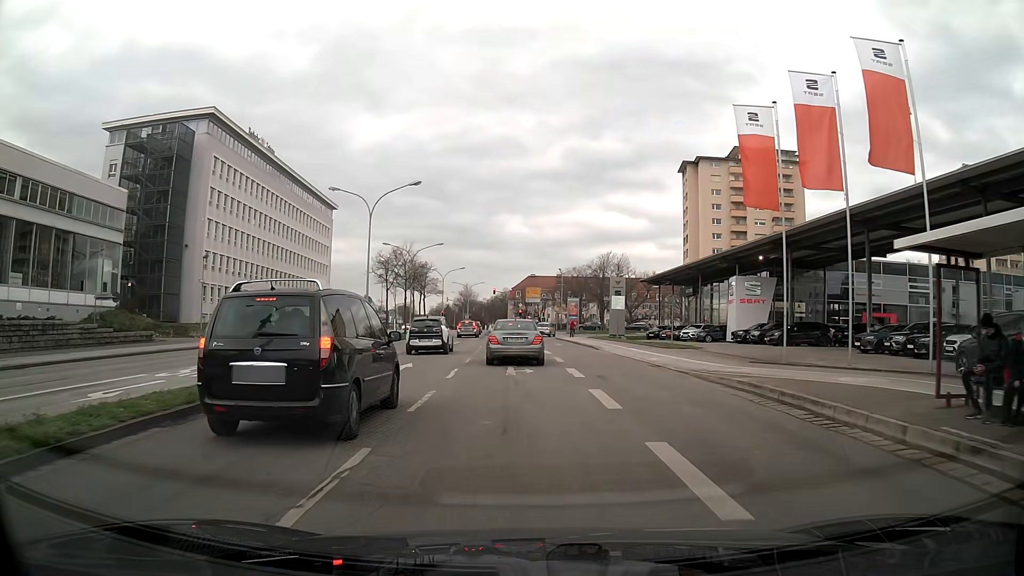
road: primary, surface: asphalt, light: Day
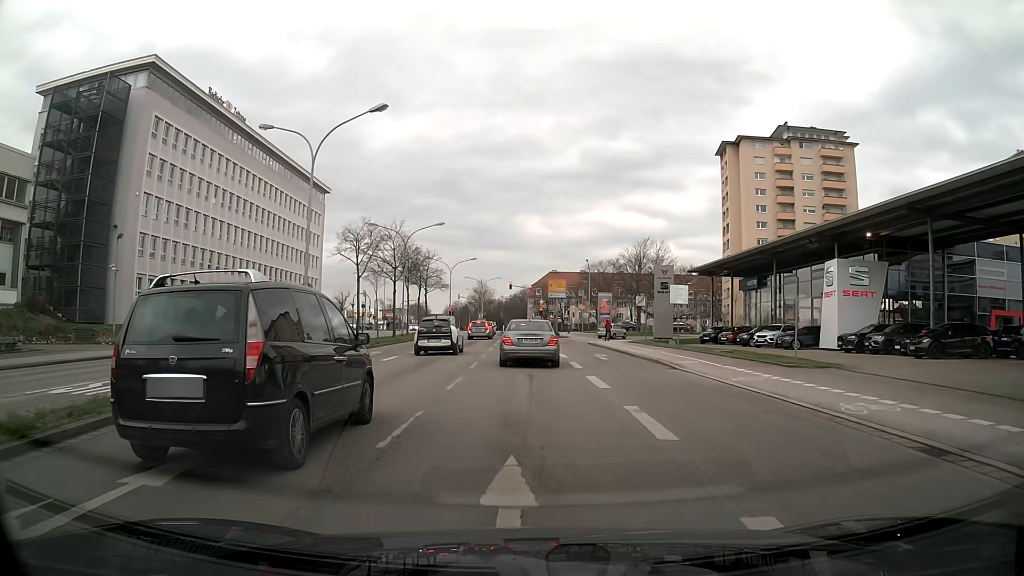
(-0.2, +14.9) m; -2°
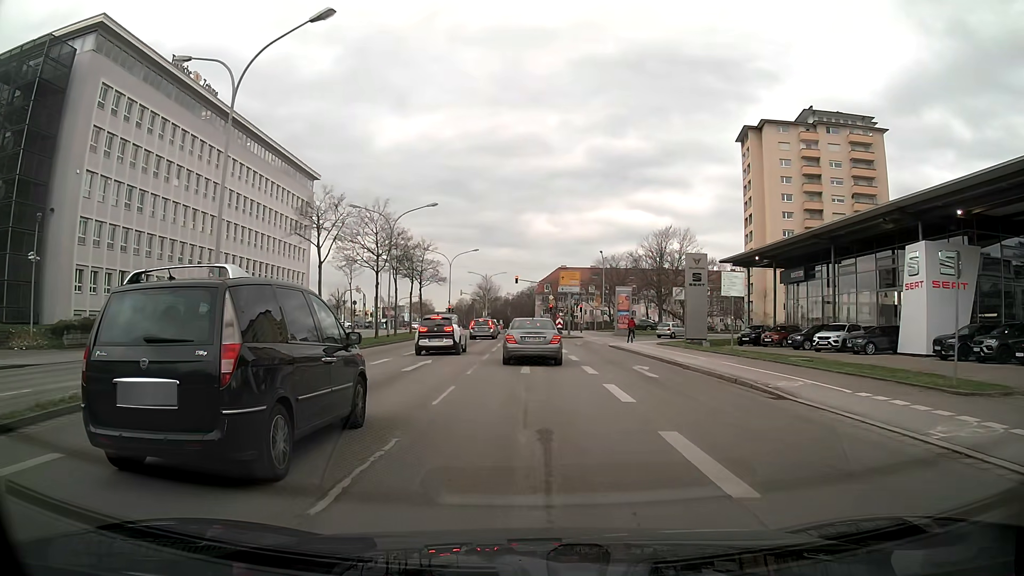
(0.0, +8.7) m; 0°
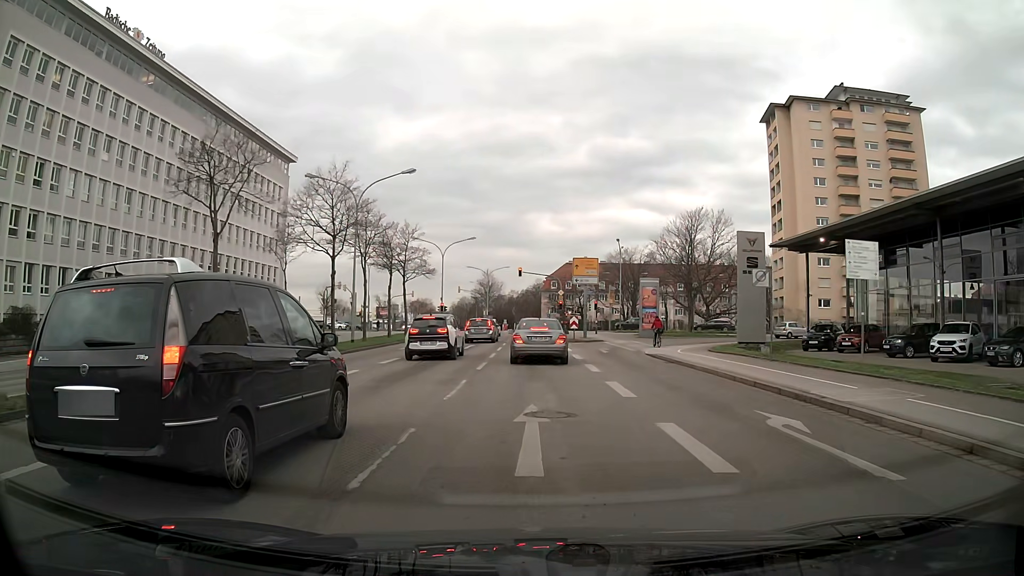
(-0.1, +11.3) m; 0°
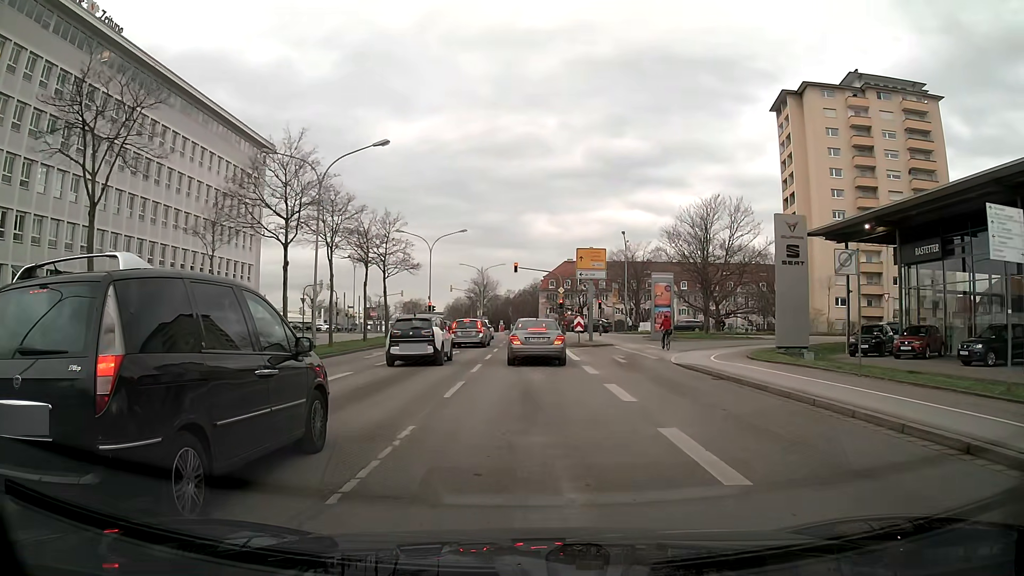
(0.0, +6.4) m; 0°
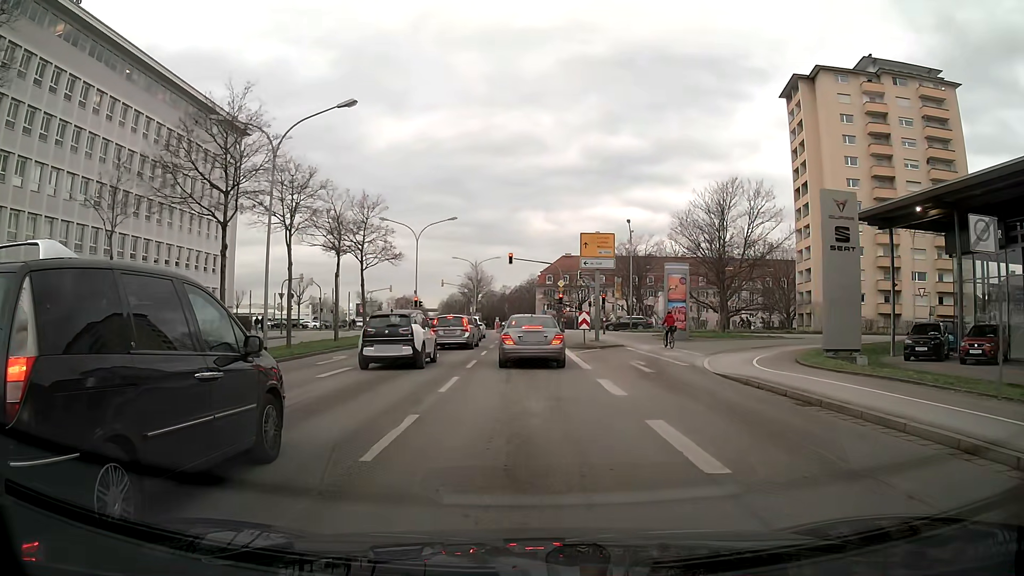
(0.0, +5.6) m; 0°
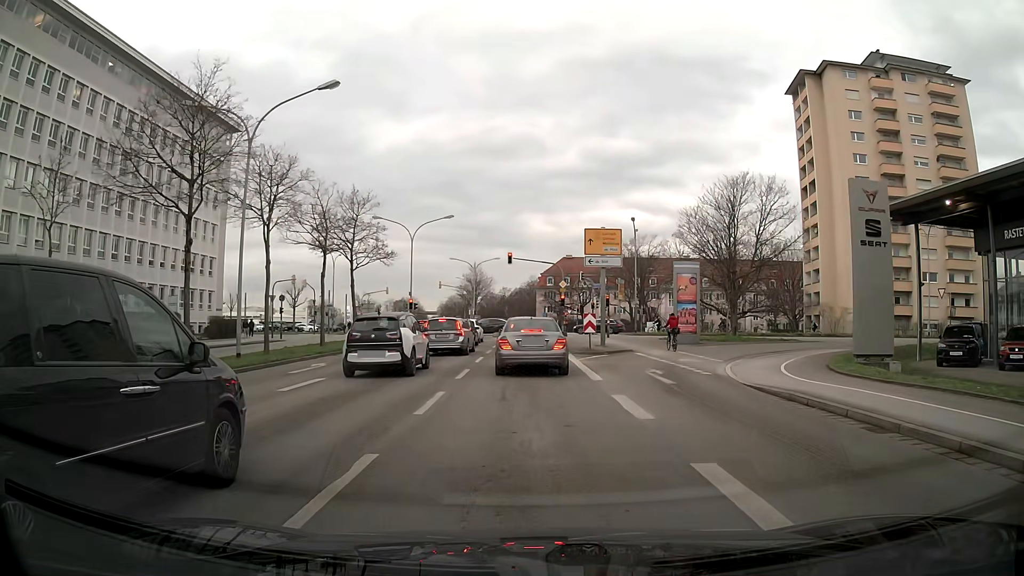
(0.0, +2.6) m; 0°
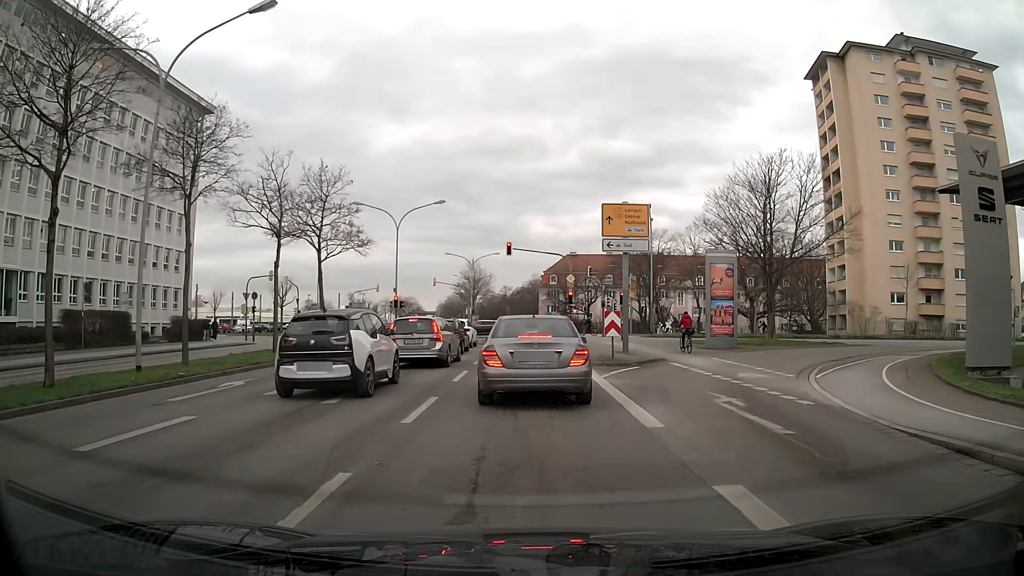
(0.0, +6.8) m; -1°
